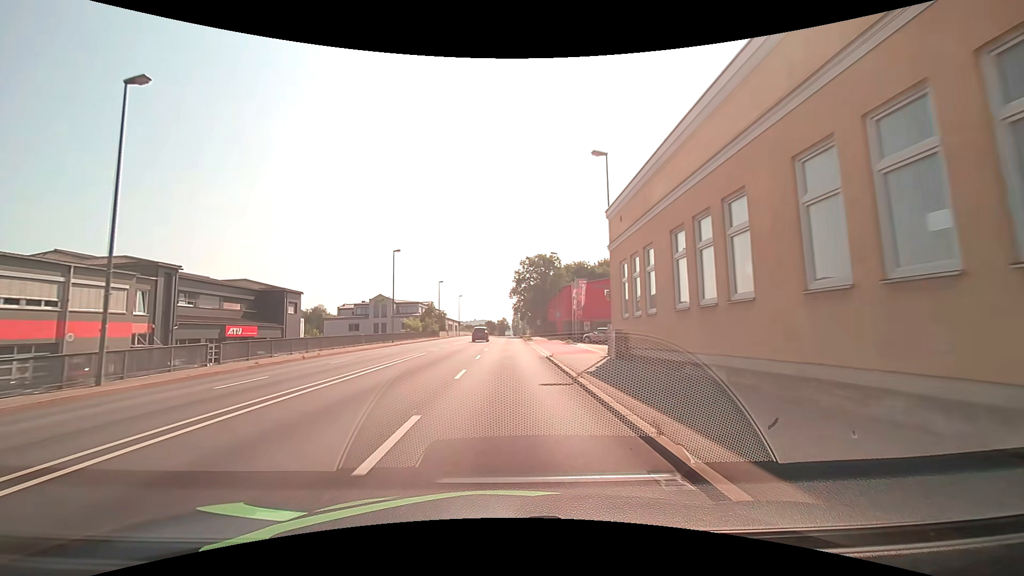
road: primary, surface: asphalt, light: Day
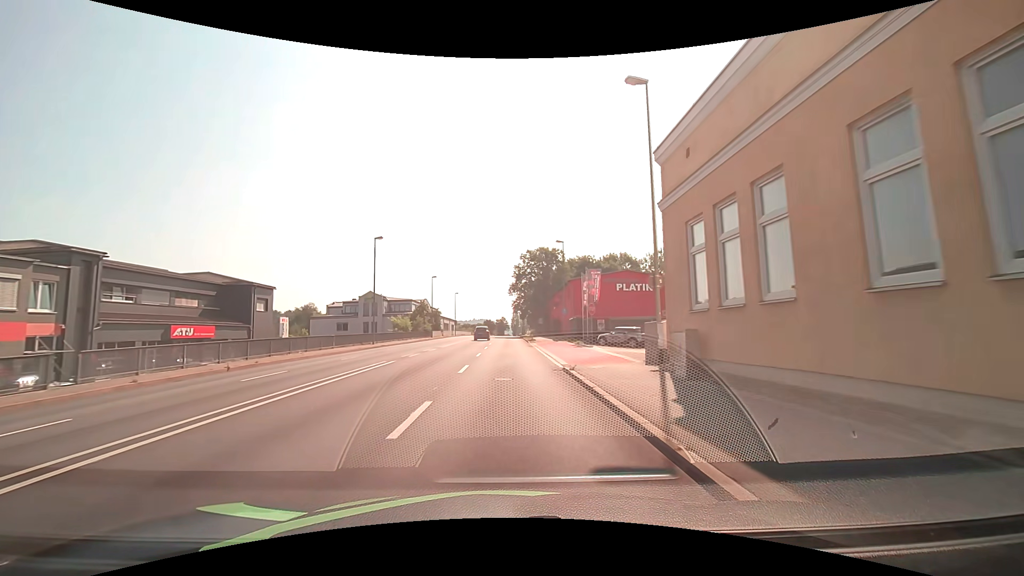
(0.0, +7.5) m; 0°
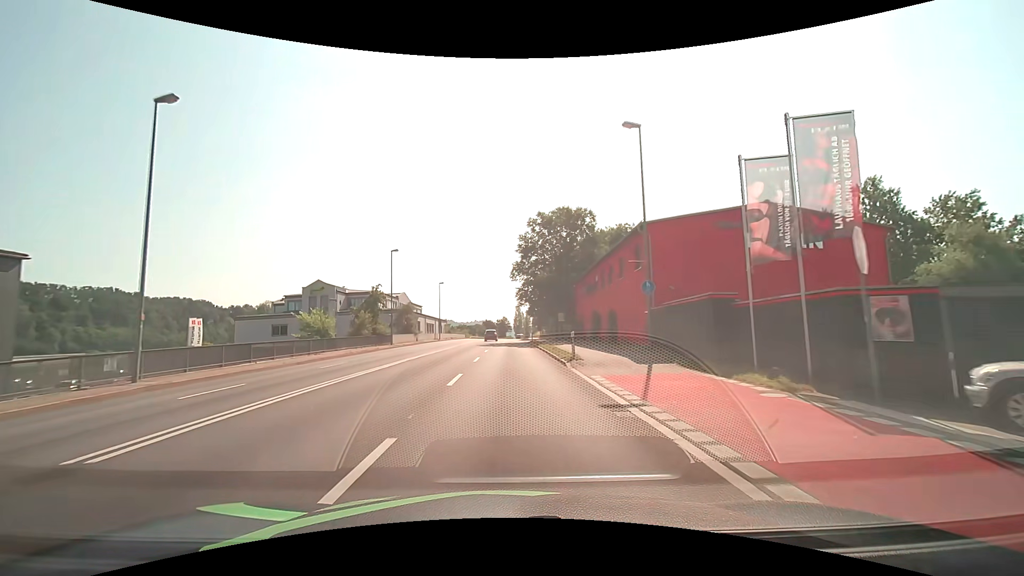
(+0.3, +30.3) m; 0°
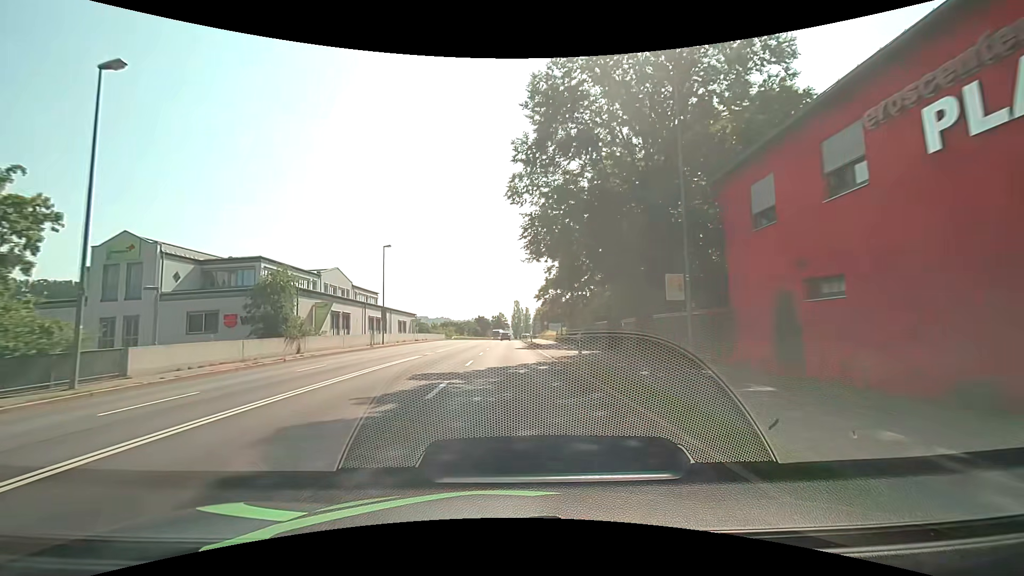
(+0.3, +38.1) m; 0°
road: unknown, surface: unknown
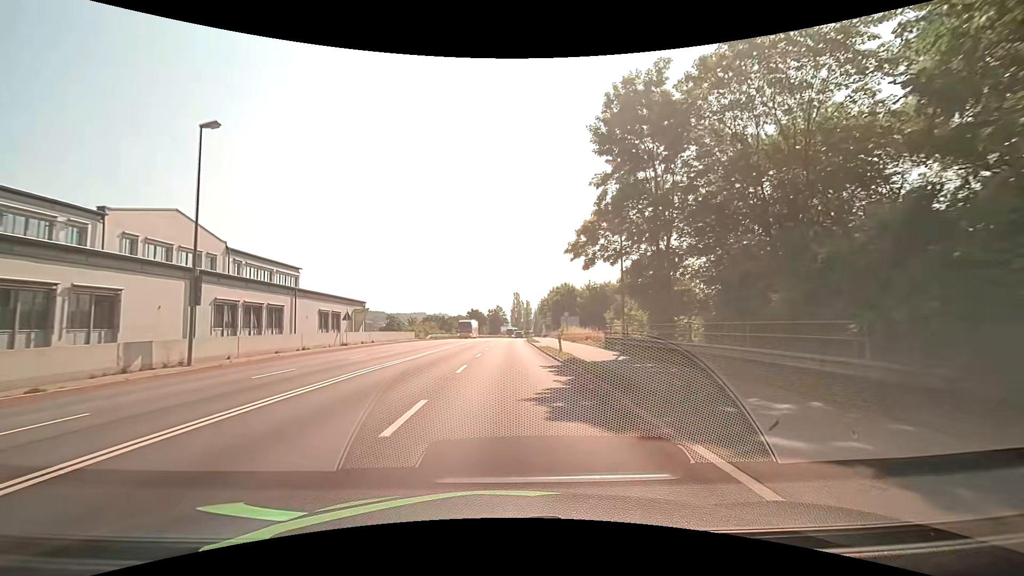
(-0.1, +30.6) m; 0°
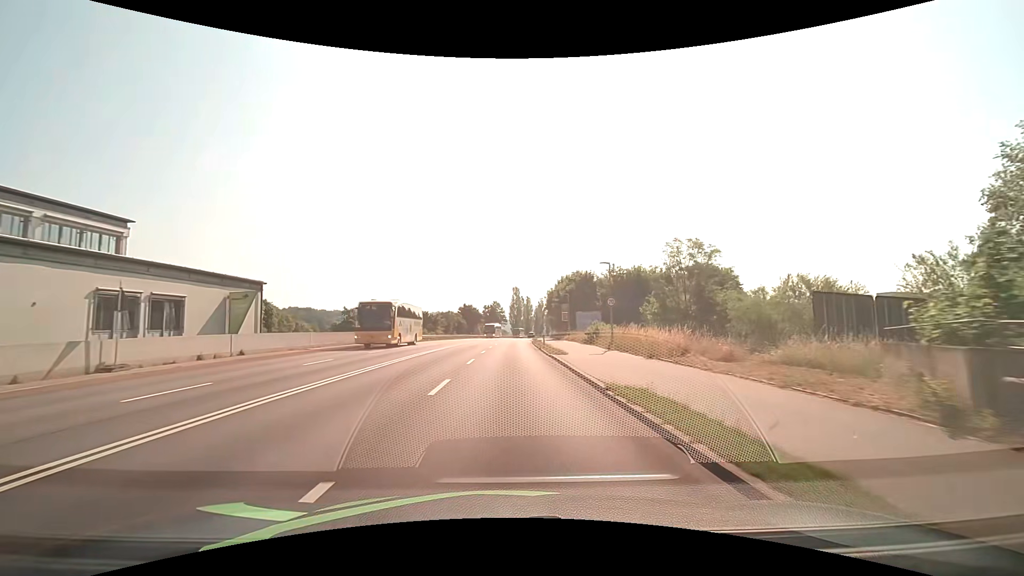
(-0.1, +23.3) m; -1°
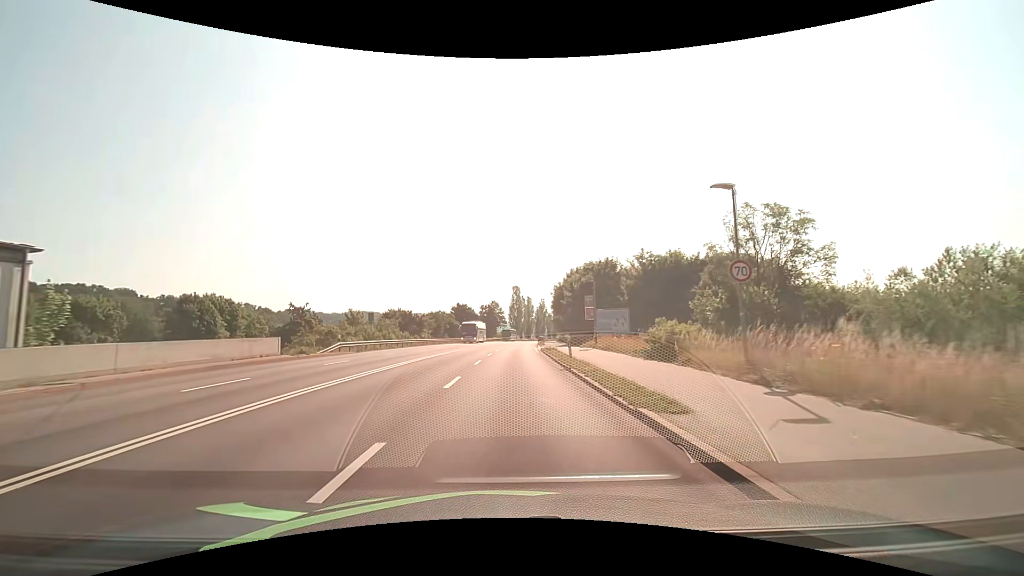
(+0.1, +16.4) m; 0°
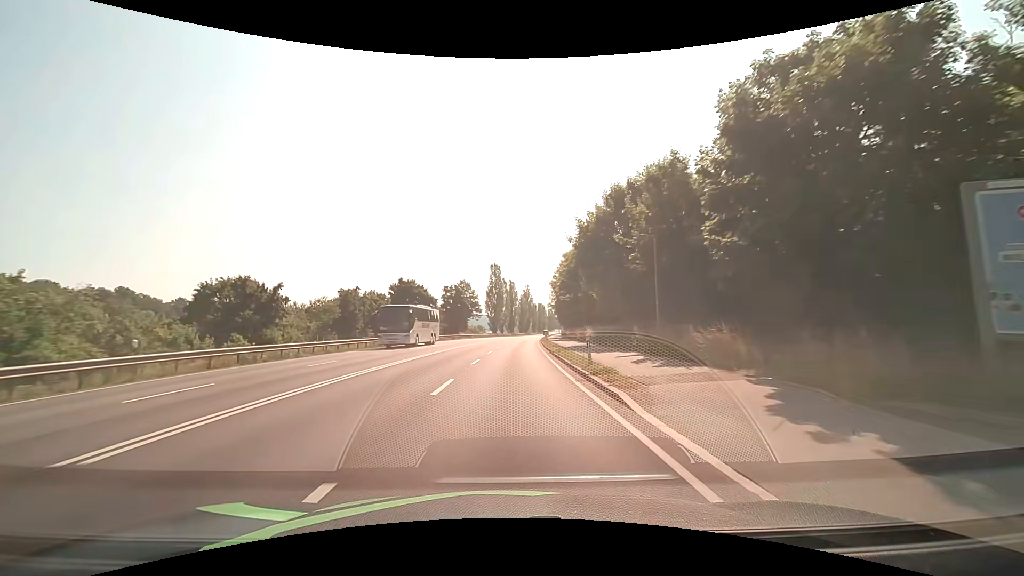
(+0.8, +47.0) m; +2°
(0, +10) (0, +20) (0, +30) (+1, +40) (+1, +50) (+2, +60) (+3, +70) (+3, +80) (+4, +90) (+5, +100) m
